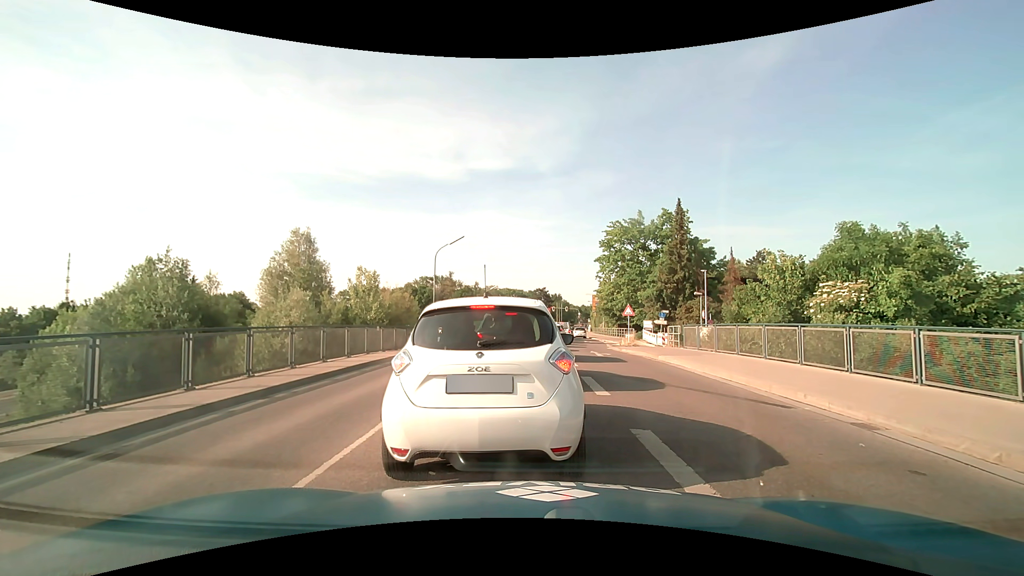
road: secondary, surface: asphalt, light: Day
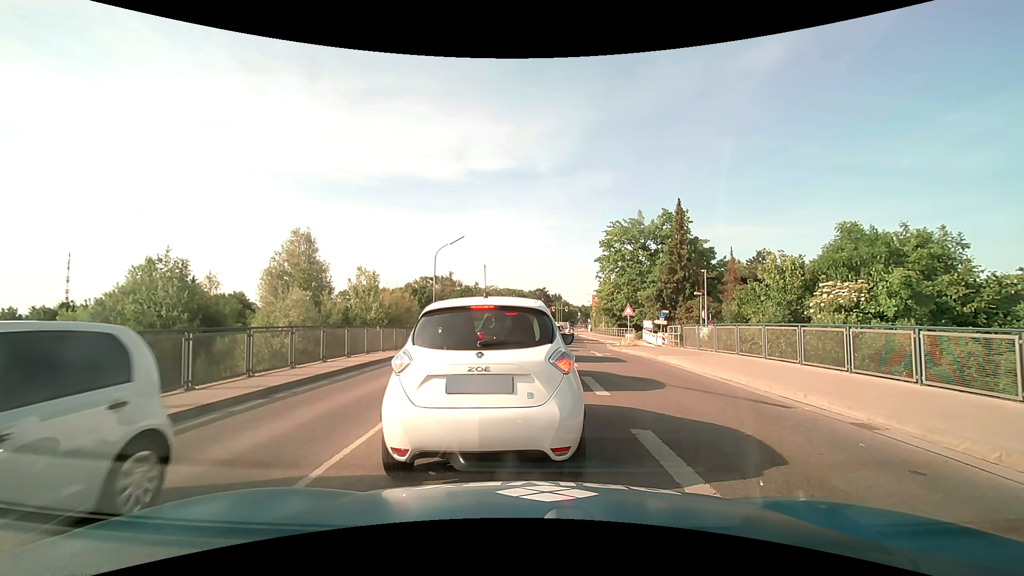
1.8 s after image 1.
(0.0, 0.0) m; 0°
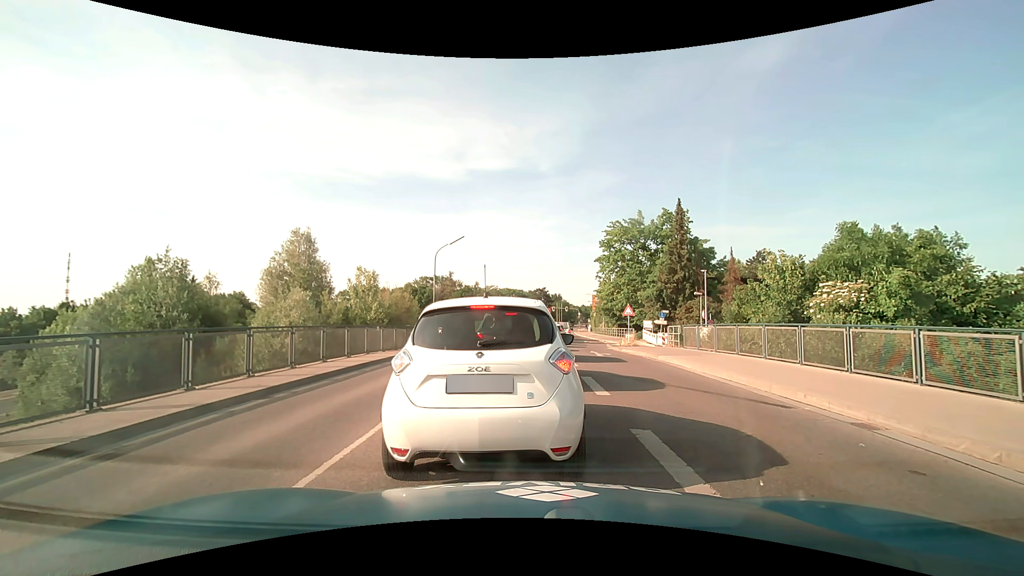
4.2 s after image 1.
(0.0, 0.0) m; 0°
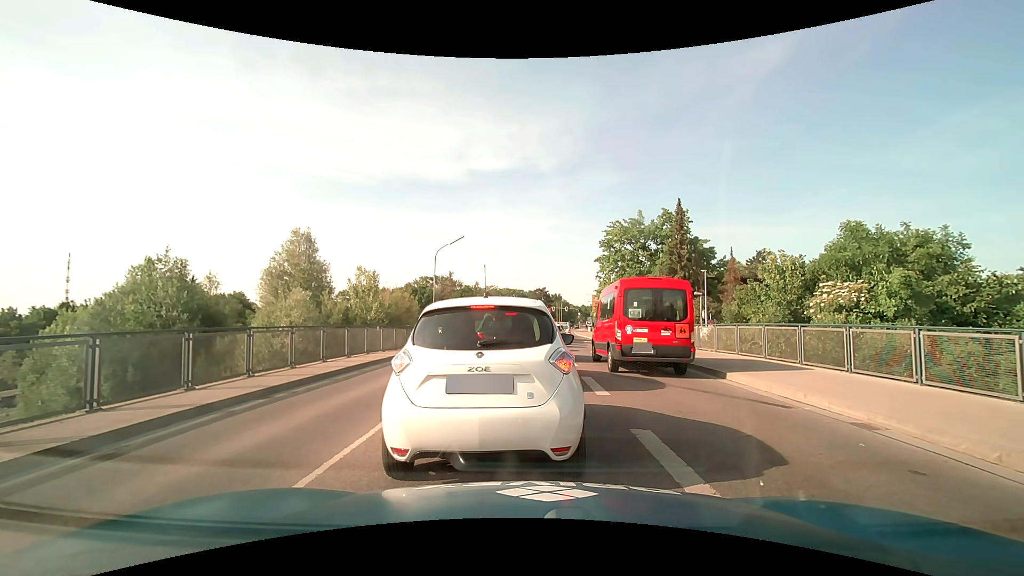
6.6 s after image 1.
(0.0, 0.0) m; 0°
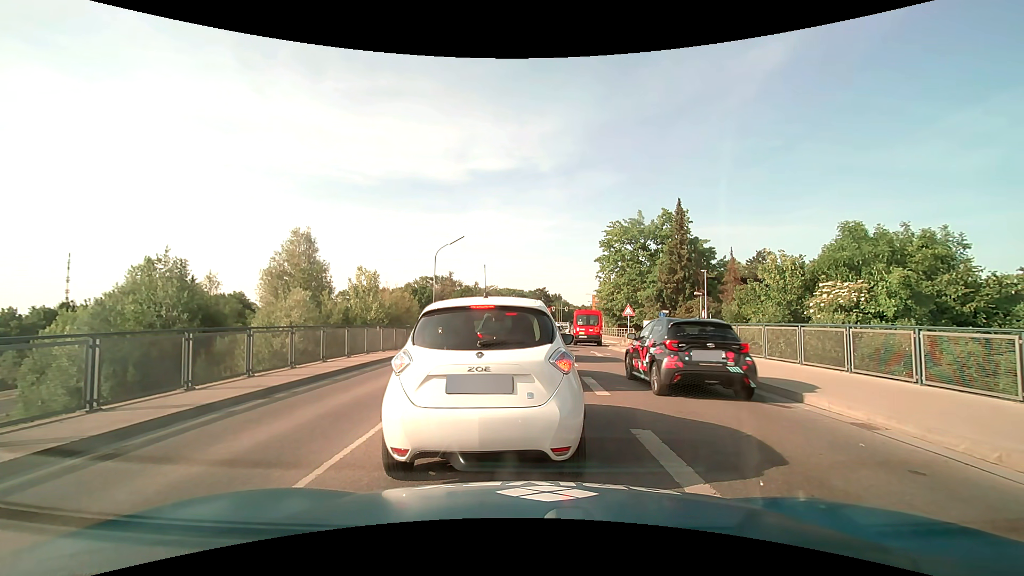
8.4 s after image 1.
(0.0, 0.0) m; 0°
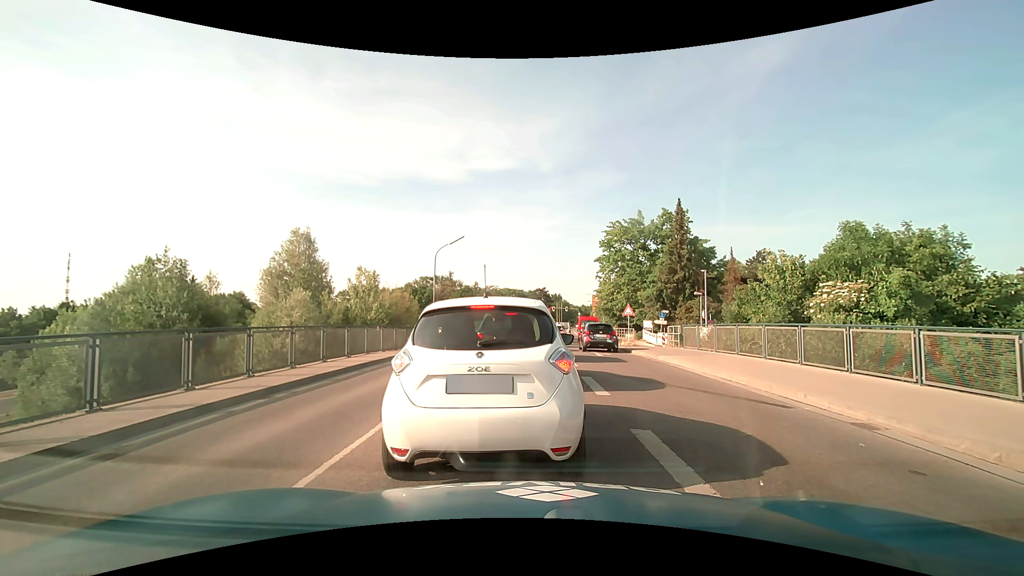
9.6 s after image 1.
(0.0, 0.0) m; 0°
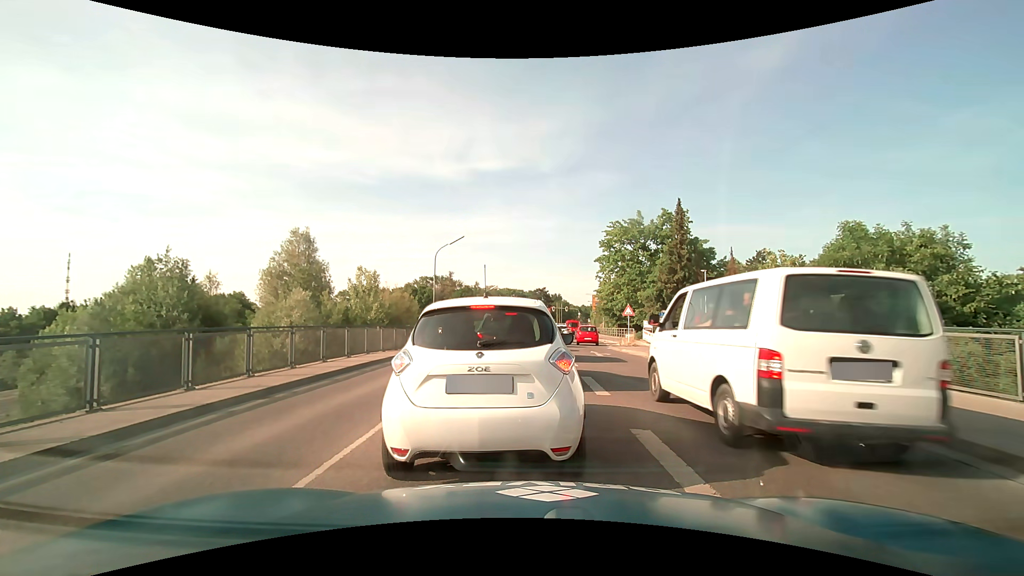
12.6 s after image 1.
(0.0, 0.0) m; 0°
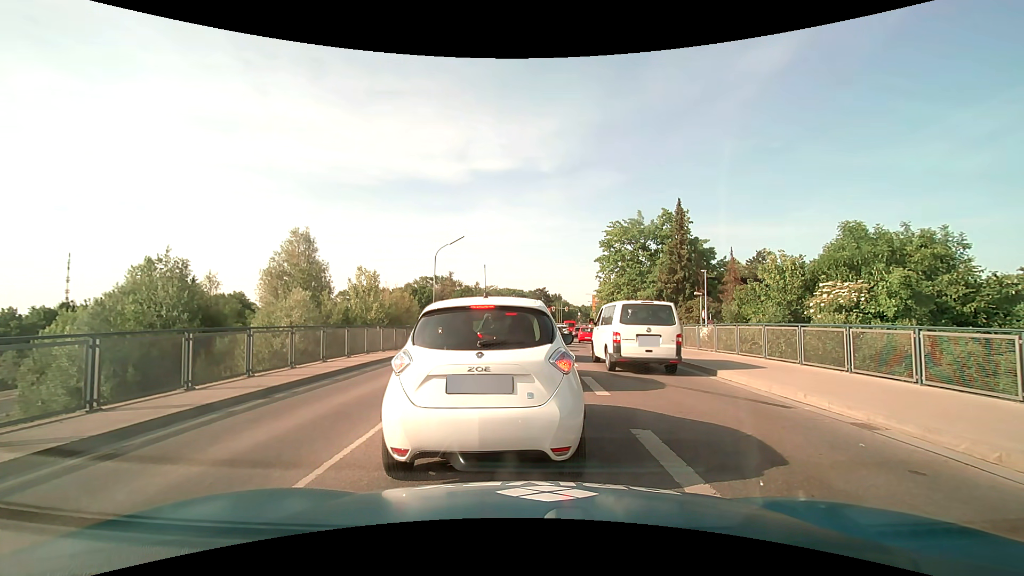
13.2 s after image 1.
(0.0, 0.0) m; 0°
